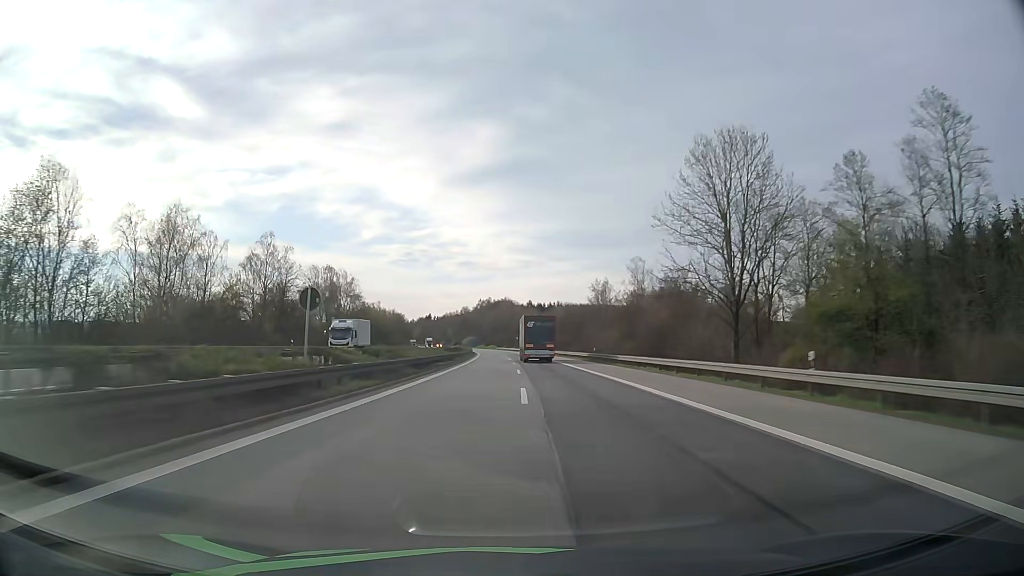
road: motorway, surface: asphalt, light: Day
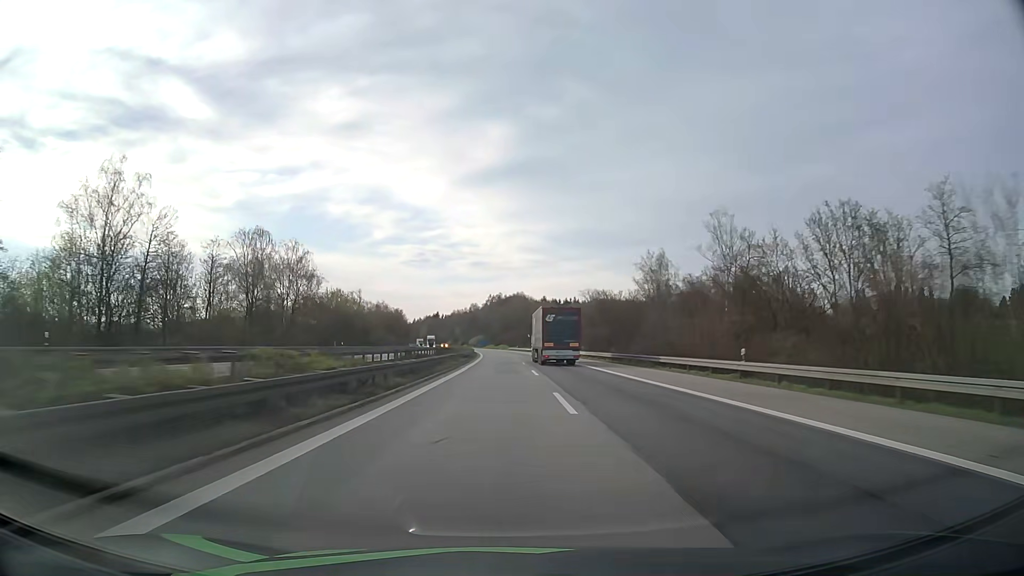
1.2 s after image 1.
(-0.4, +39.5) m; -1°
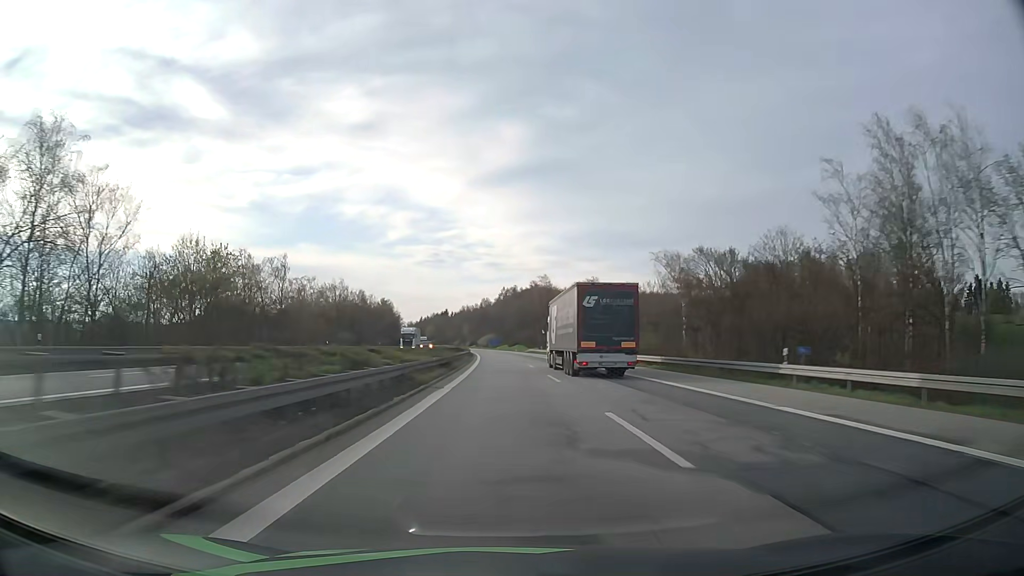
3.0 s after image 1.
(-0.5, +60.4) m; -1°
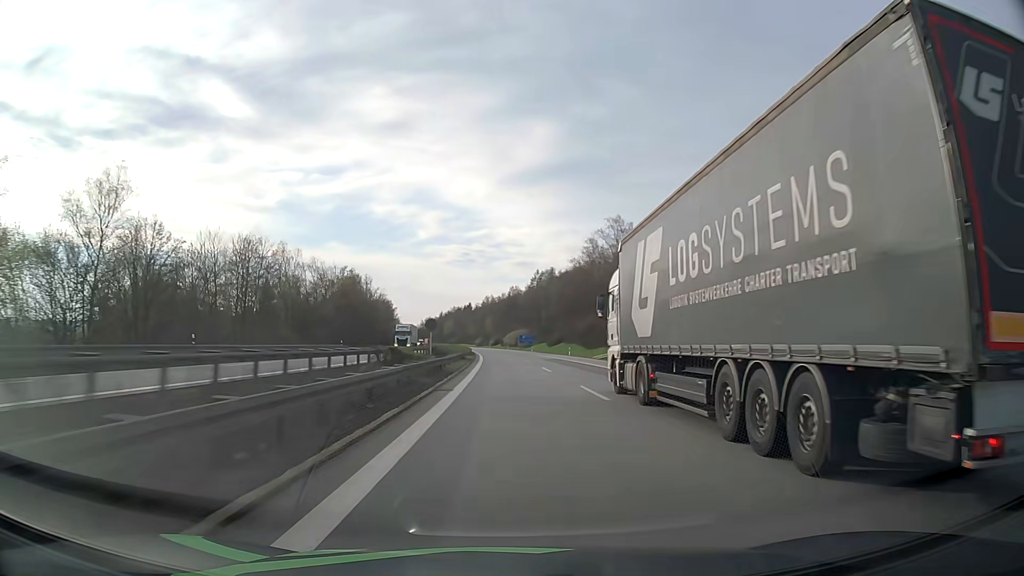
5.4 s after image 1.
(-1.7, +82.1) m; -2°
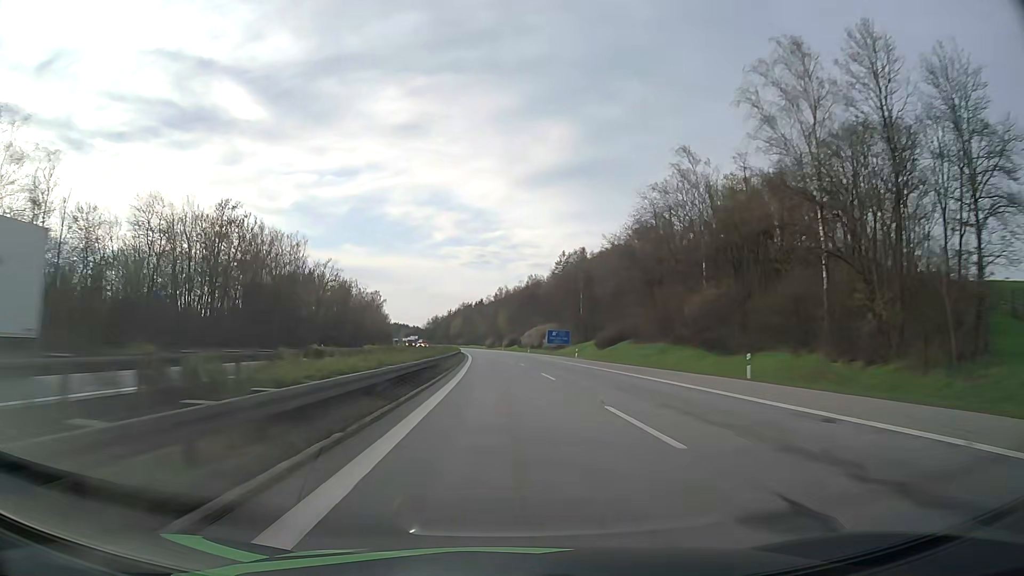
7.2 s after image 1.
(-0.8, +62.6) m; -1°
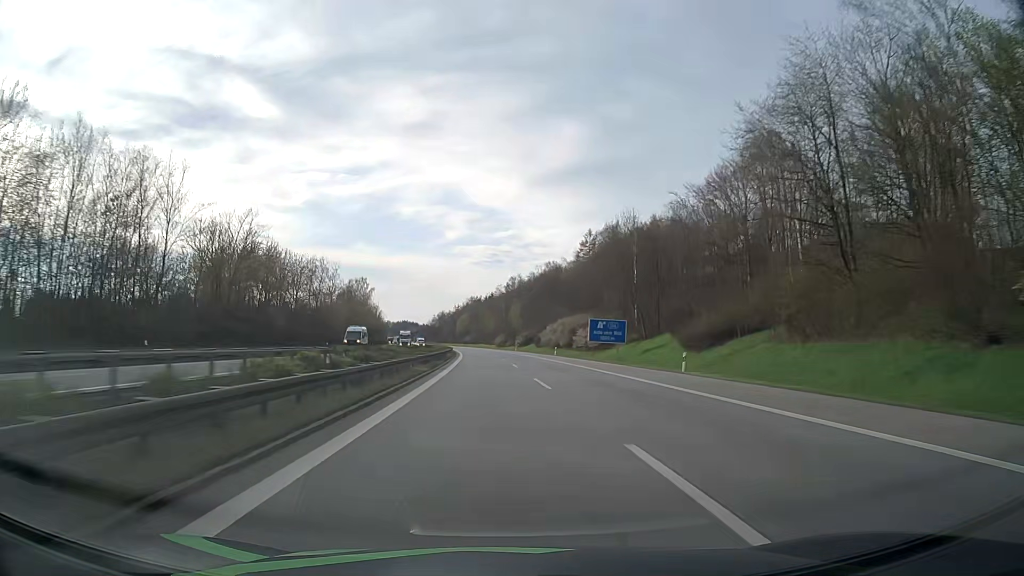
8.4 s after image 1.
(-0.5, +42.2) m; -1°
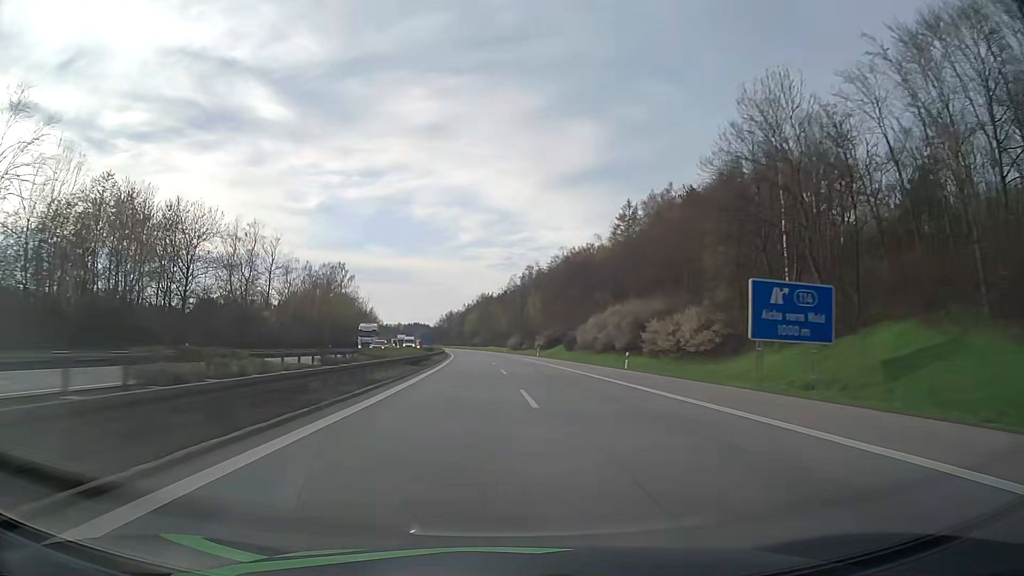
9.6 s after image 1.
(-0.3, +42.5) m; -1°
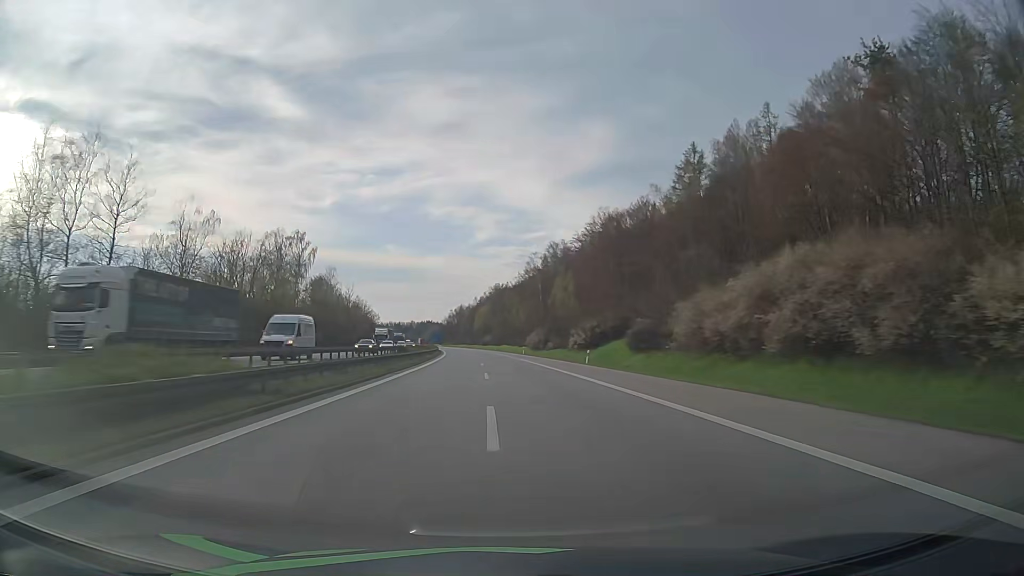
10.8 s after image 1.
(-0.3, +42.8) m; -1°
(0, +10) (0, +20) (0, +30) (0, +40) (-1, +50) (-1, +60) (-1, +70) (-2, +80) (-2, +90) (-3, +100) m
